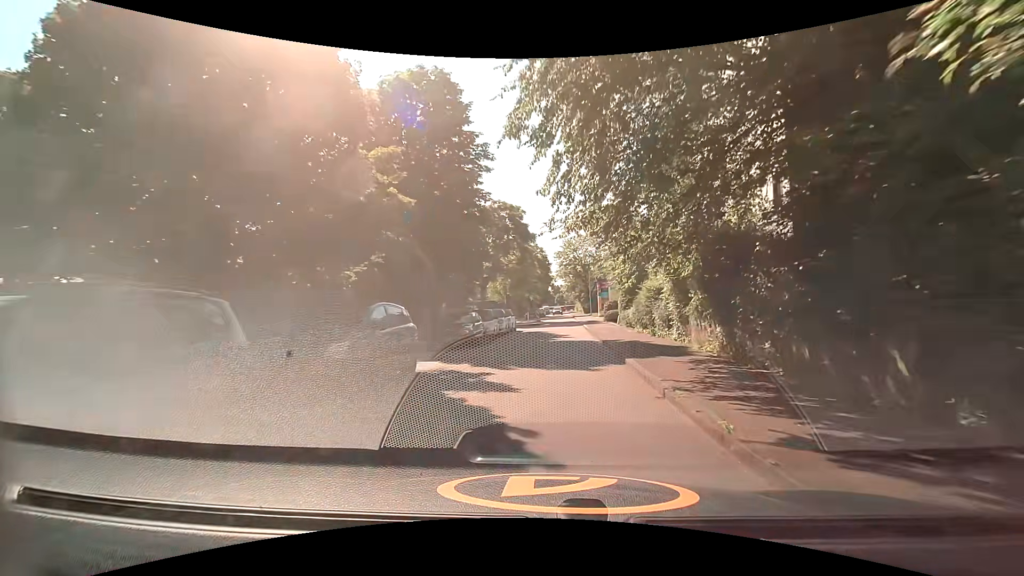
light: Day
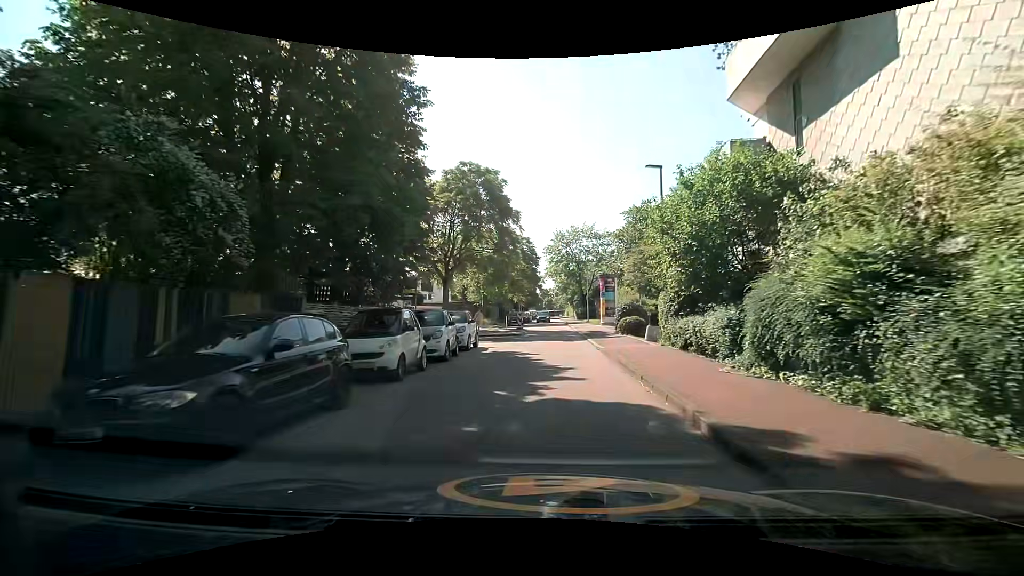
(+0.4, +13.8) m; +1°
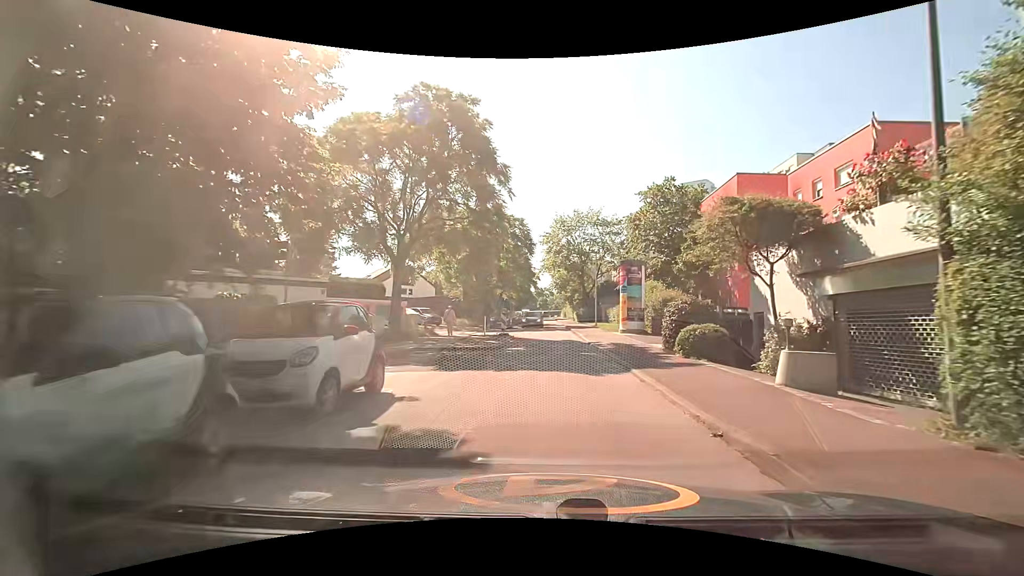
(+0.1, +12.1) m; +2°
(0, +10) (0, +20) (0, +30) (0, +40) (0, +50) (0, +60) (0, +70) (0, +80) (0, +90) (-1, +100) m
